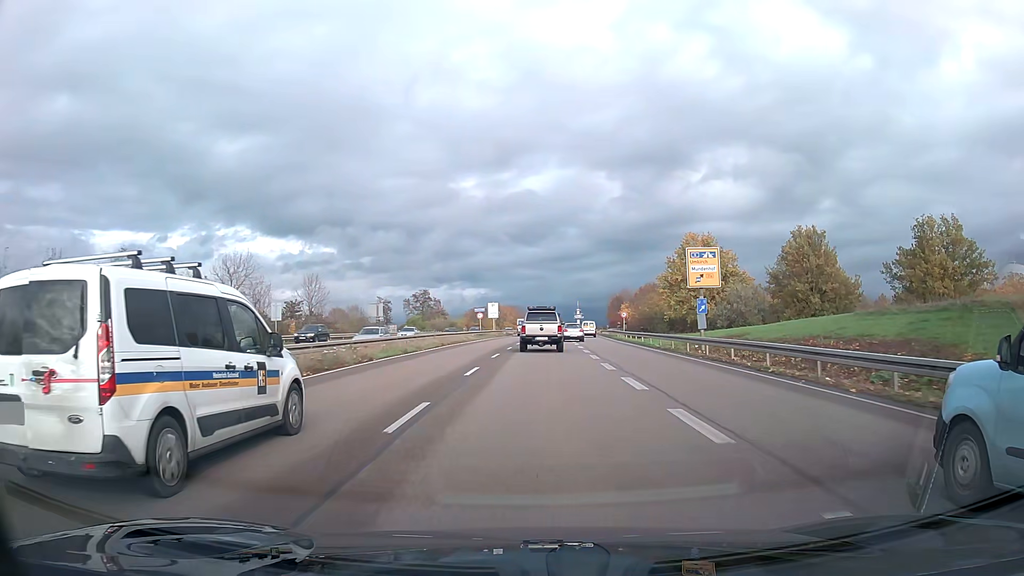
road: trunk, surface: asphalt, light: Day
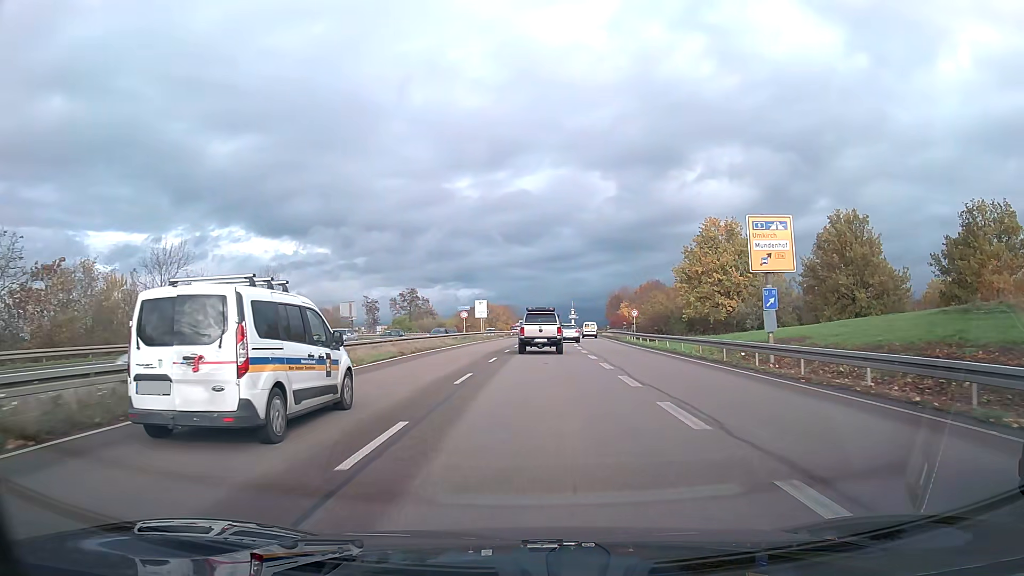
(+0.1, +10.8) m; +1°
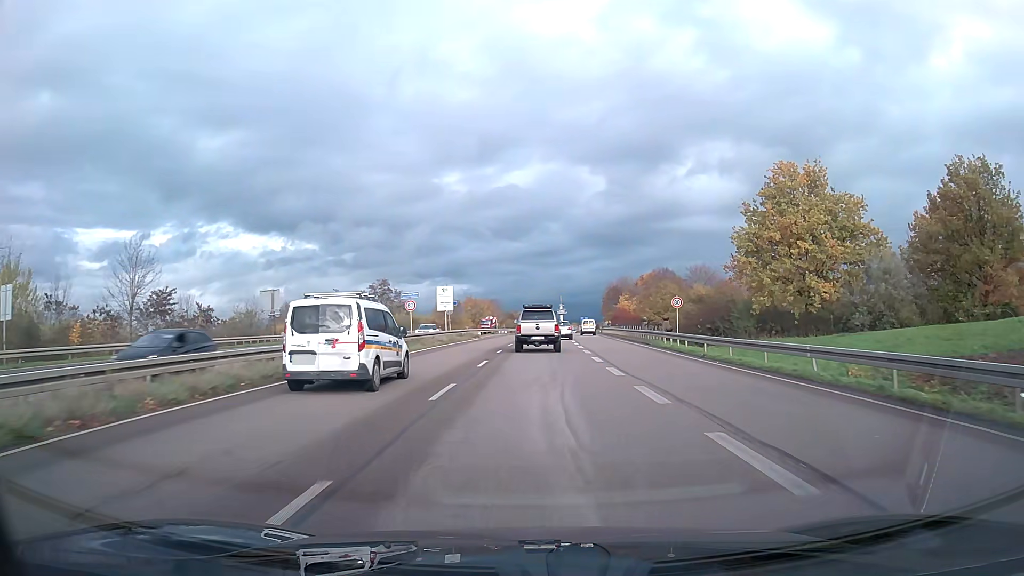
(+0.2, +21.1) m; +1°
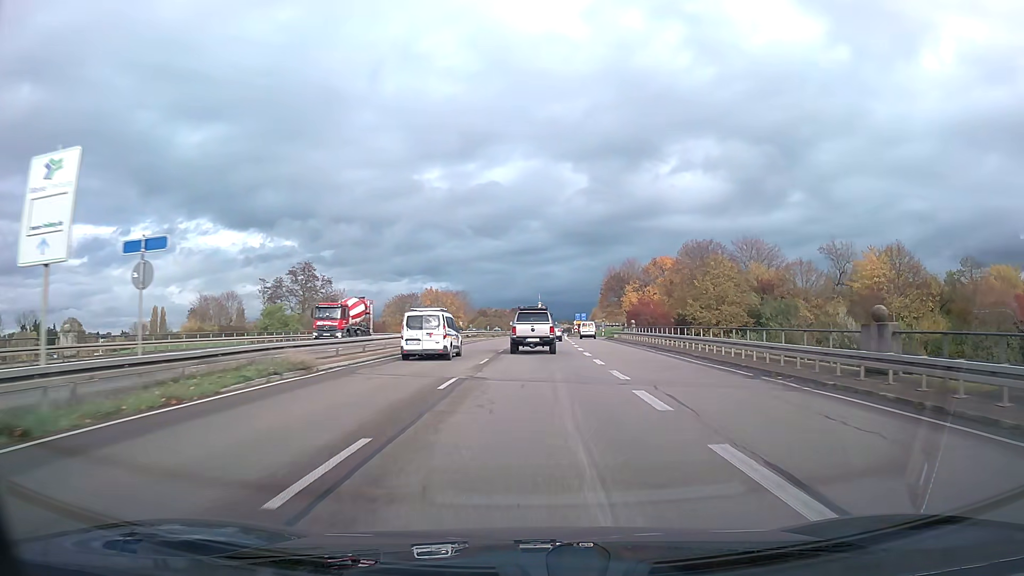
(+0.7, +42.0) m; +2°
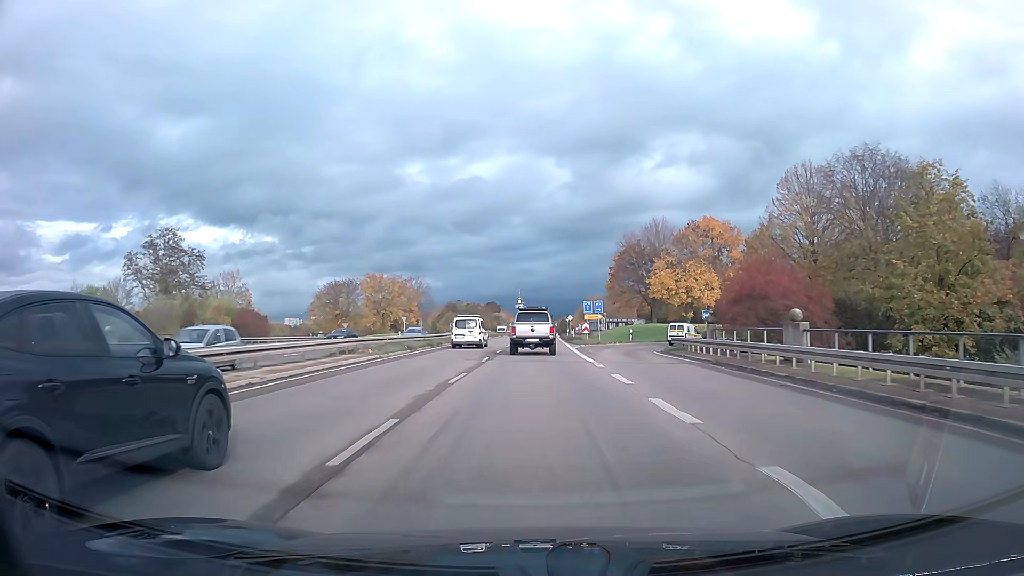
(+0.6, +42.6) m; +2°
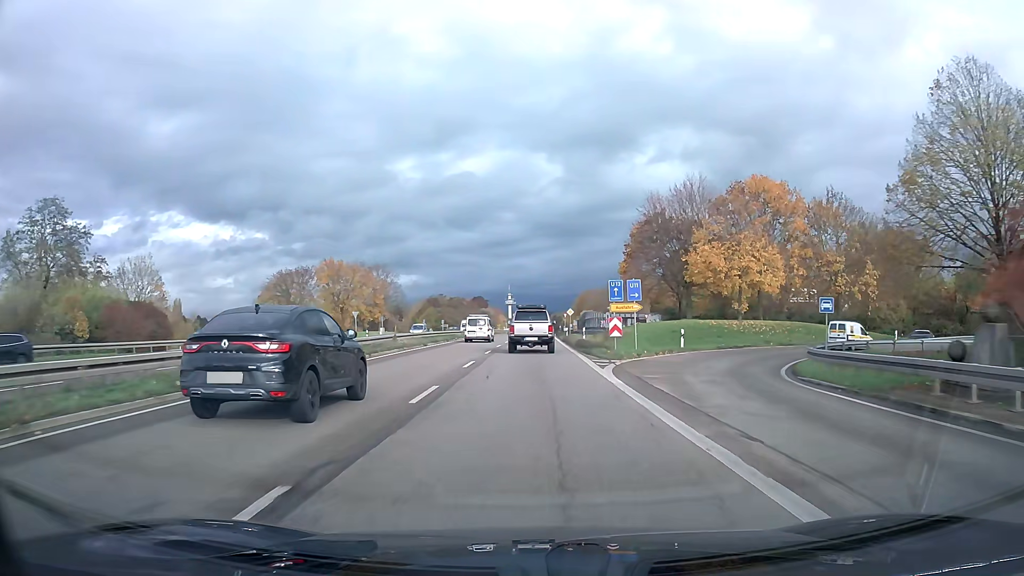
(+0.1, +21.6) m; +1°
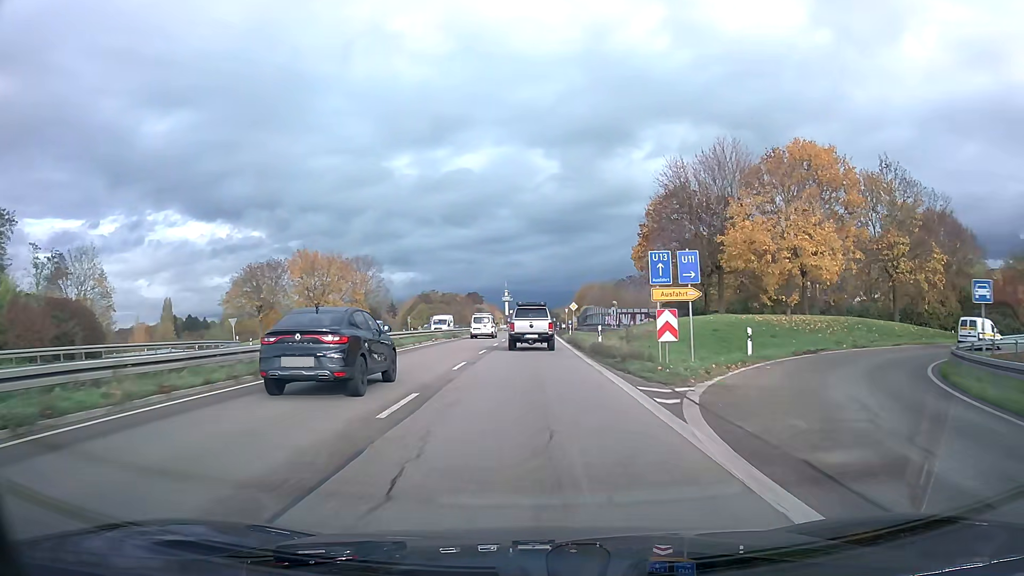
(0.0, +10.8) m; 0°
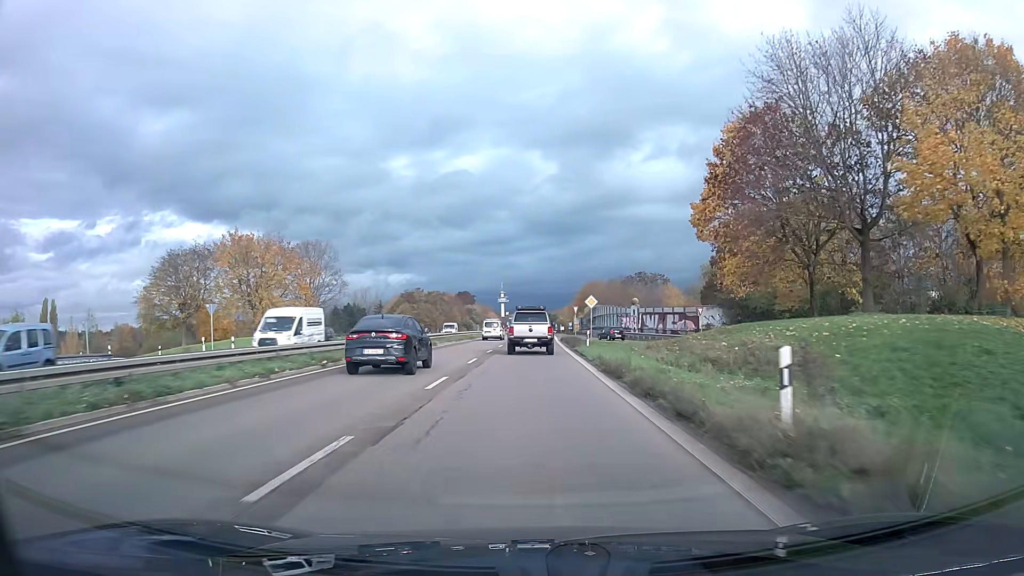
(+0.1, +21.9) m; 0°
